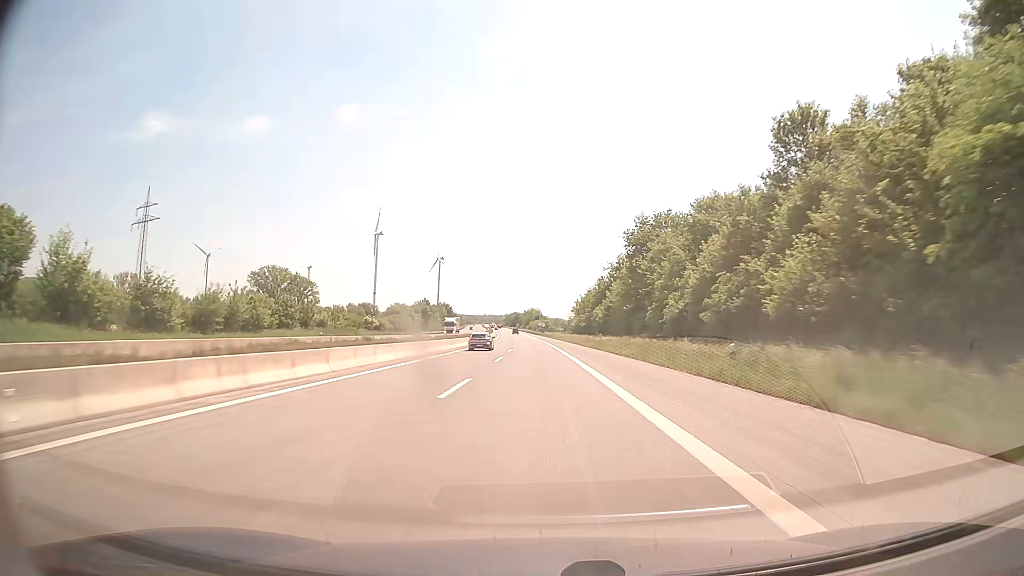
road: motorway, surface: asphalt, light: Day
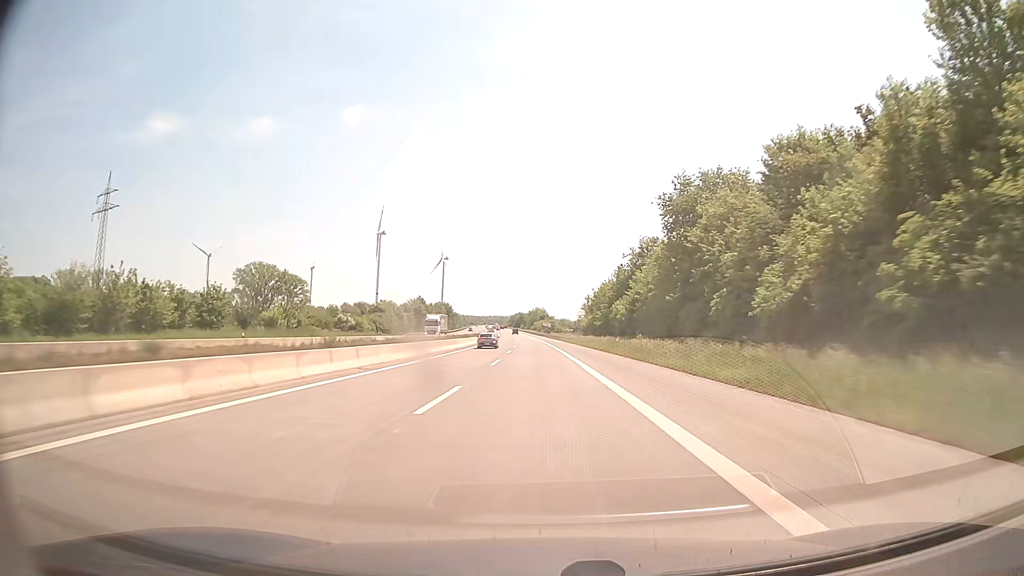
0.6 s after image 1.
(-0.1, +20.8) m; -1°
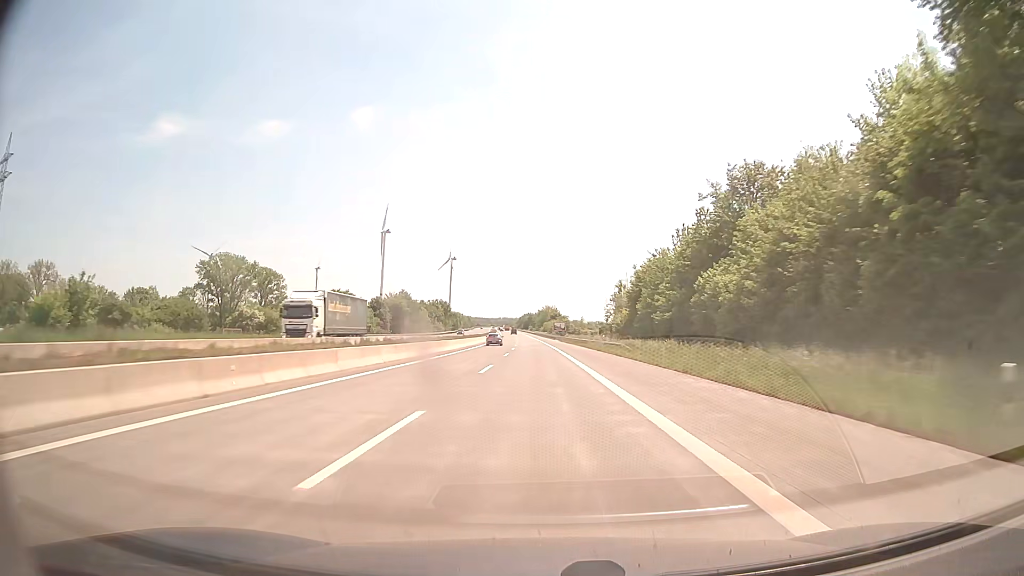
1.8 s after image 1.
(-0.3, +41.5) m; -1°
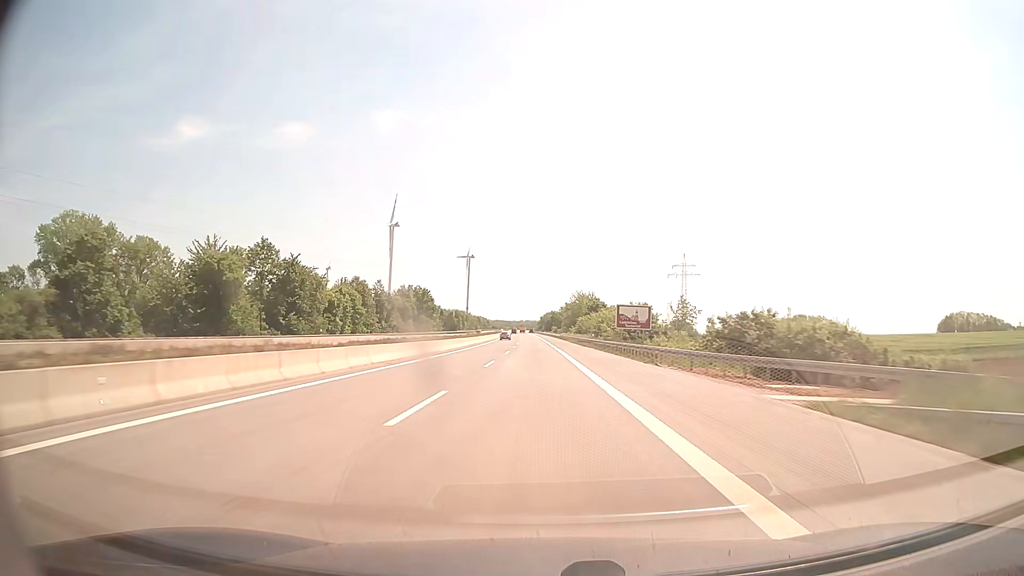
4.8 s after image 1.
(-1.7, +103.7) m; -2°
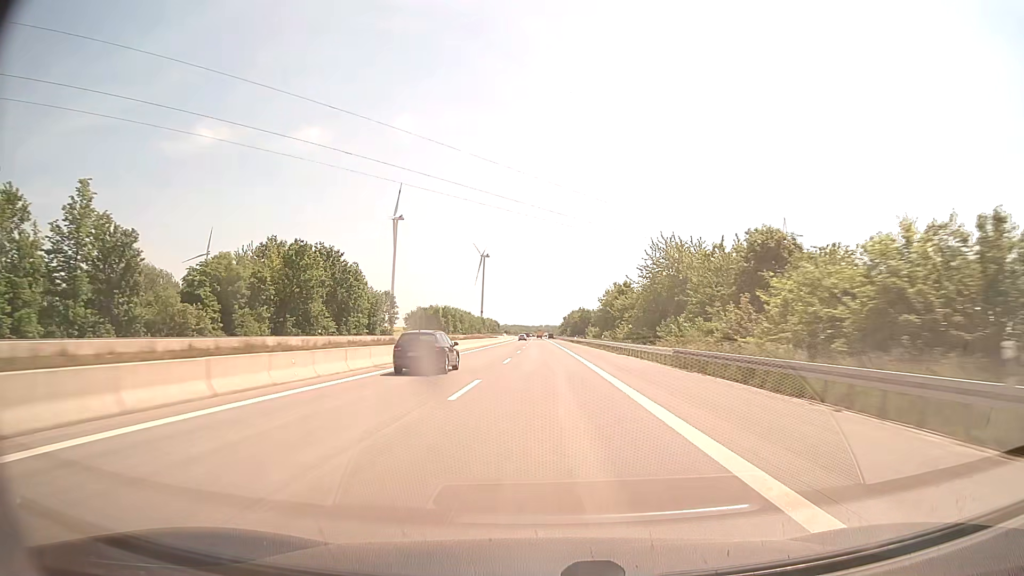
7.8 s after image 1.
(-1.7, +103.7) m; -2°
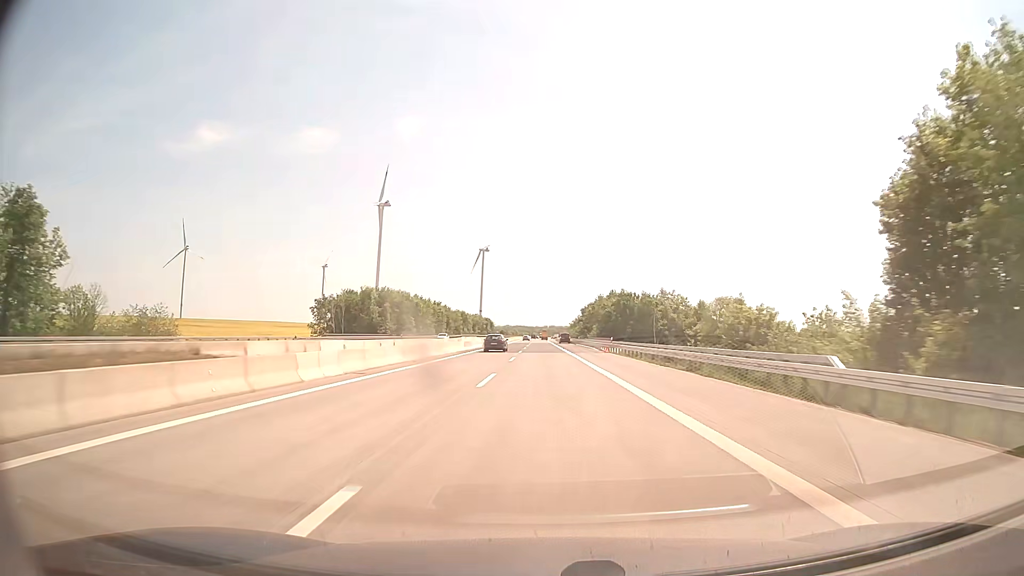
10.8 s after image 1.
(-0.7, +103.8) m; 0°
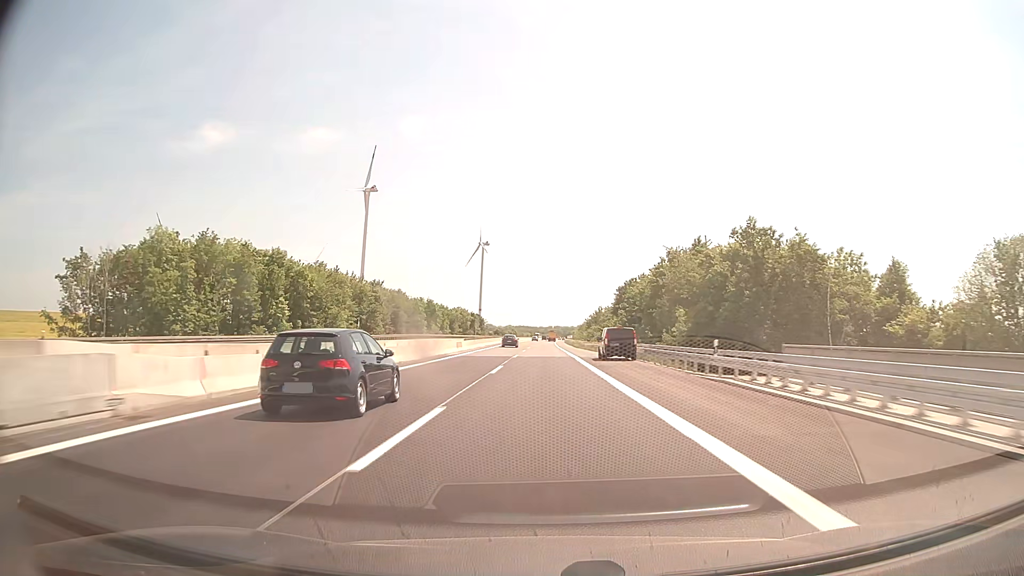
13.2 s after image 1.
(-0.1, +83.1) m; 0°
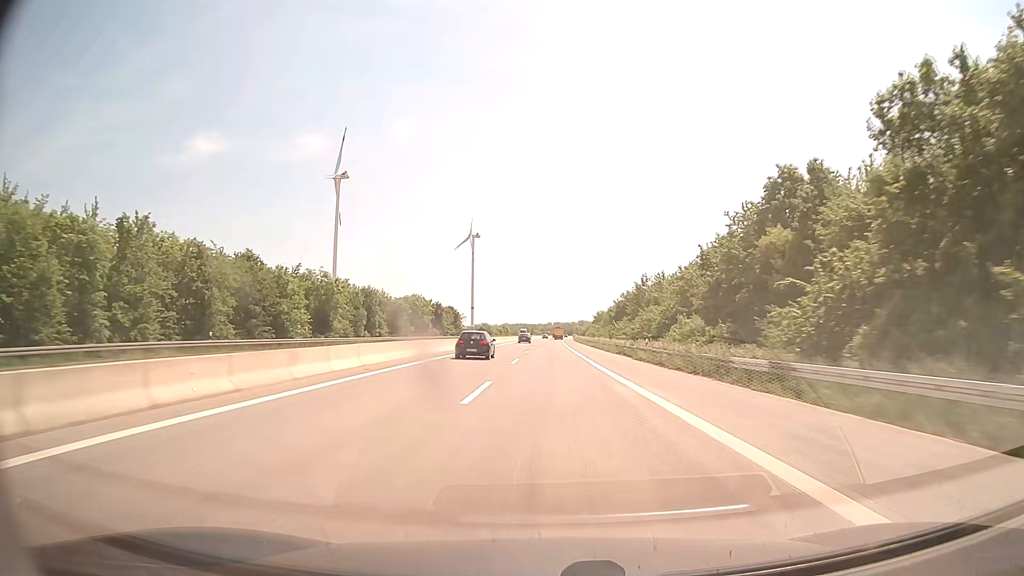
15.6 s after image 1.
(-0.1, +83.1) m; 0°
(0, +10) (0, +20) (0, +30) (0, +40) (0, +50) (+1, +60) (+1, +70) (+1, +80) (+1, +90) (+1, +100) m
